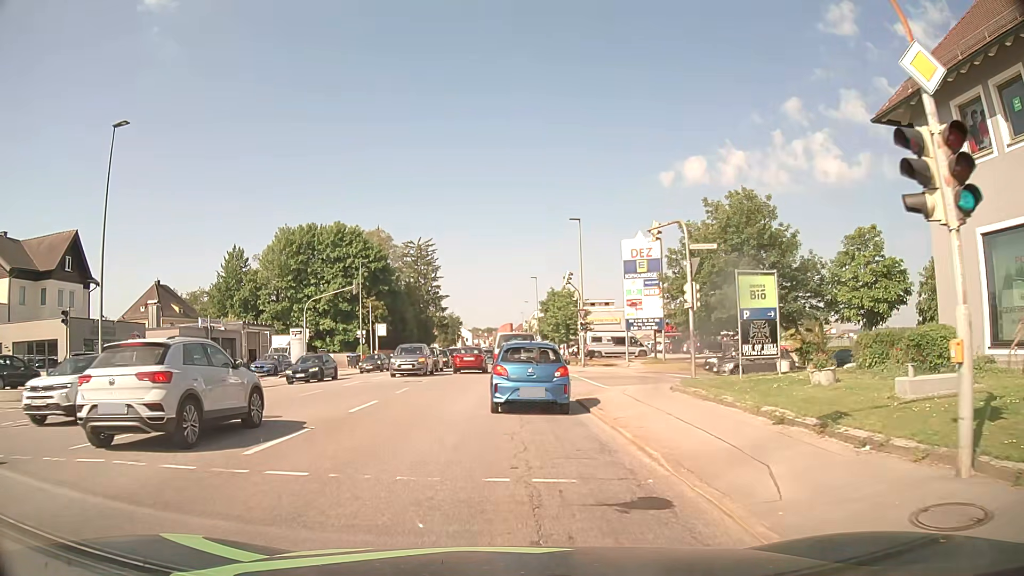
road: tertiary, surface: asphalt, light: Day
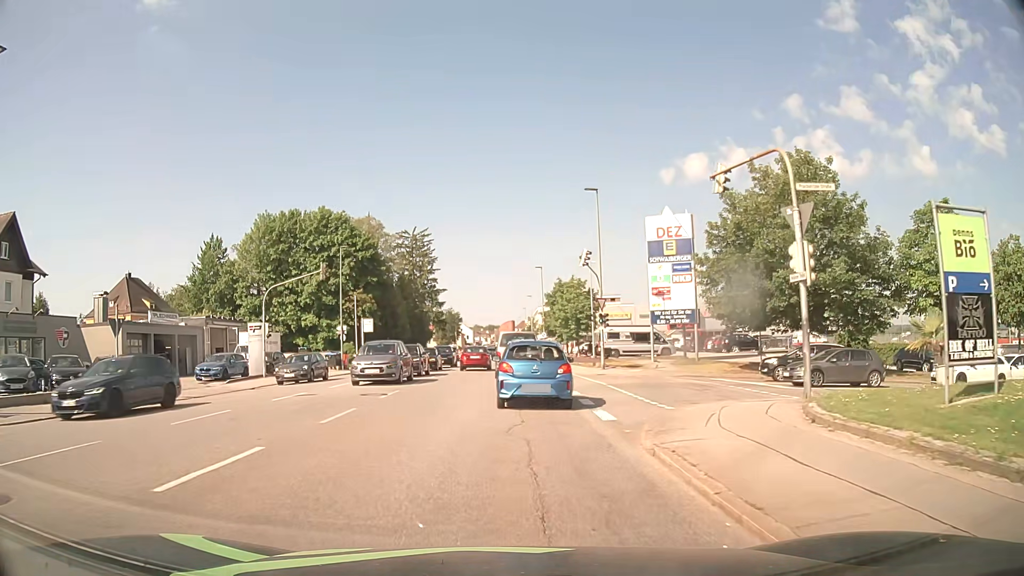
(-0.1, +8.6) m; -1°
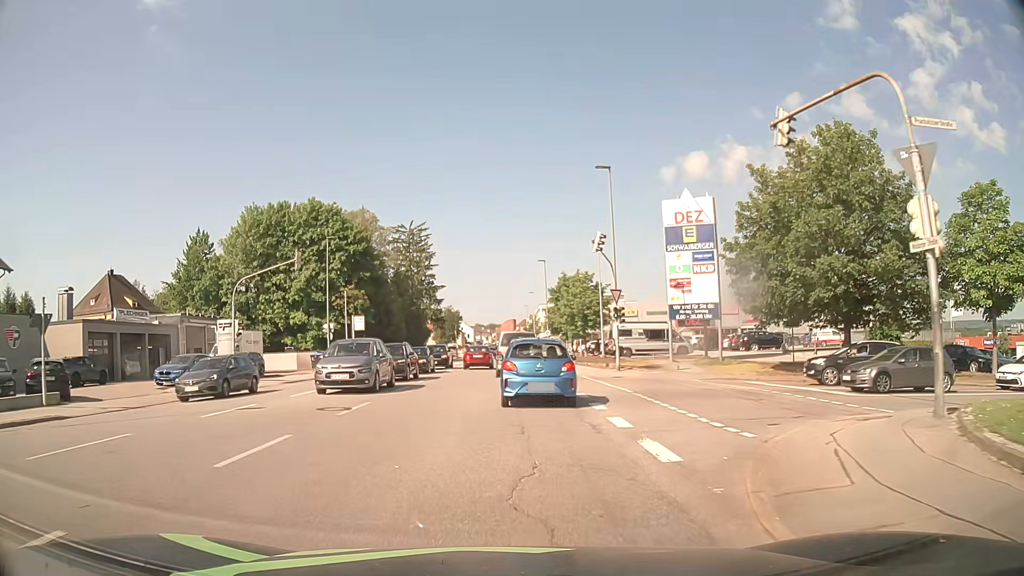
(0.0, +4.7) m; 0°
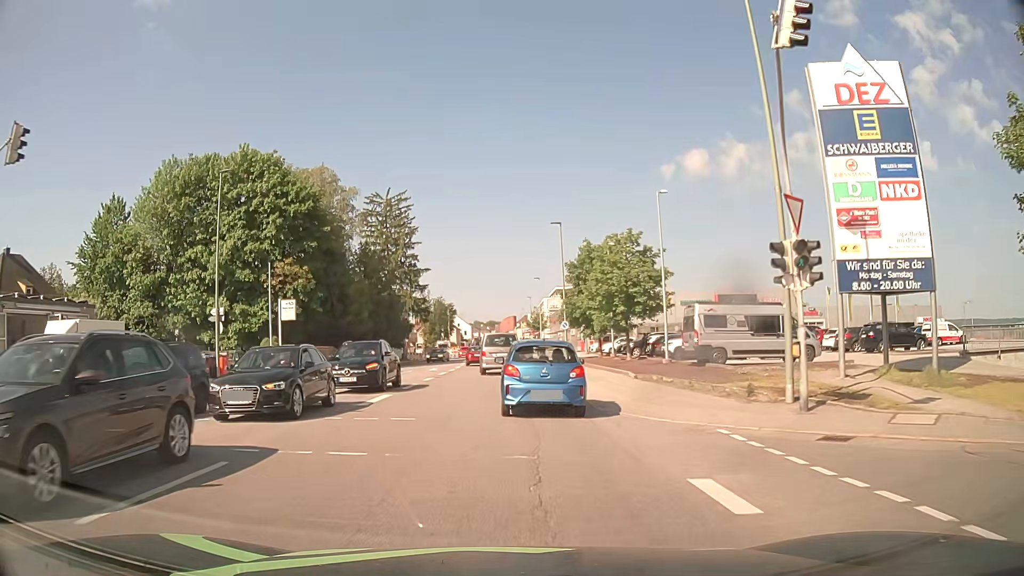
(0.0, +21.0) m; 0°
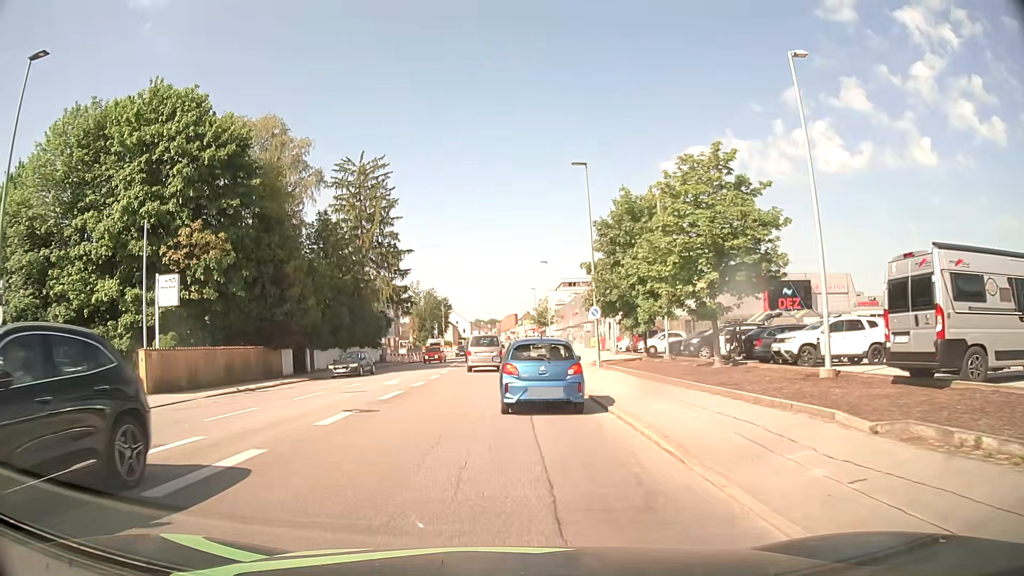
(0.0, +16.1) m; 0°
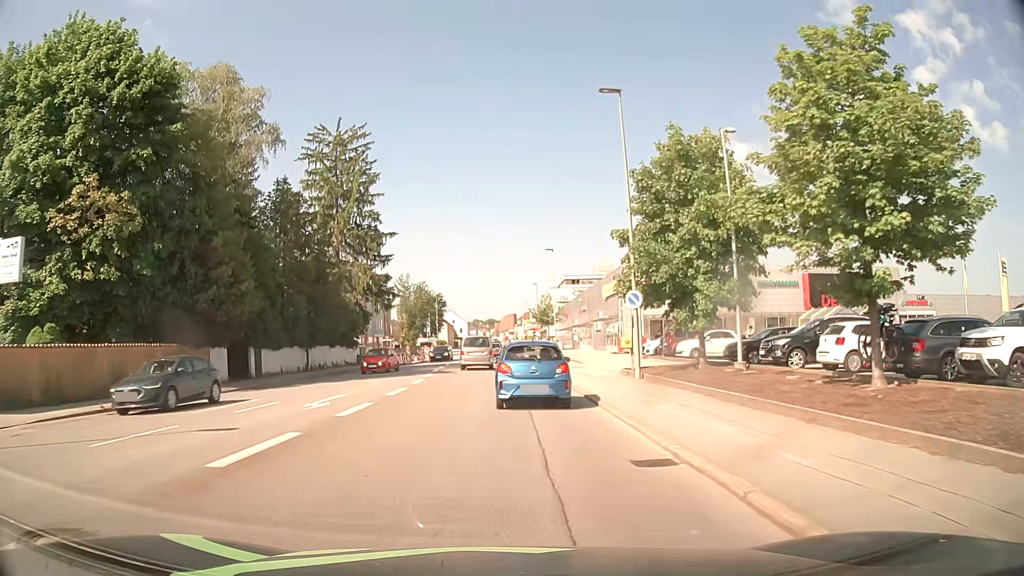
(0.0, +10.4) m; 0°
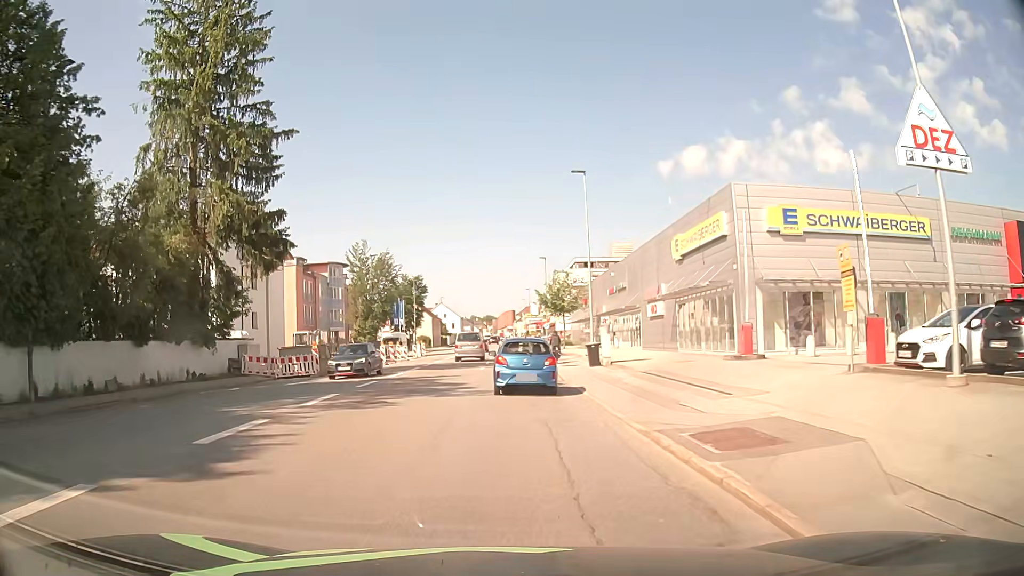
(+0.1, +29.0) m; +1°
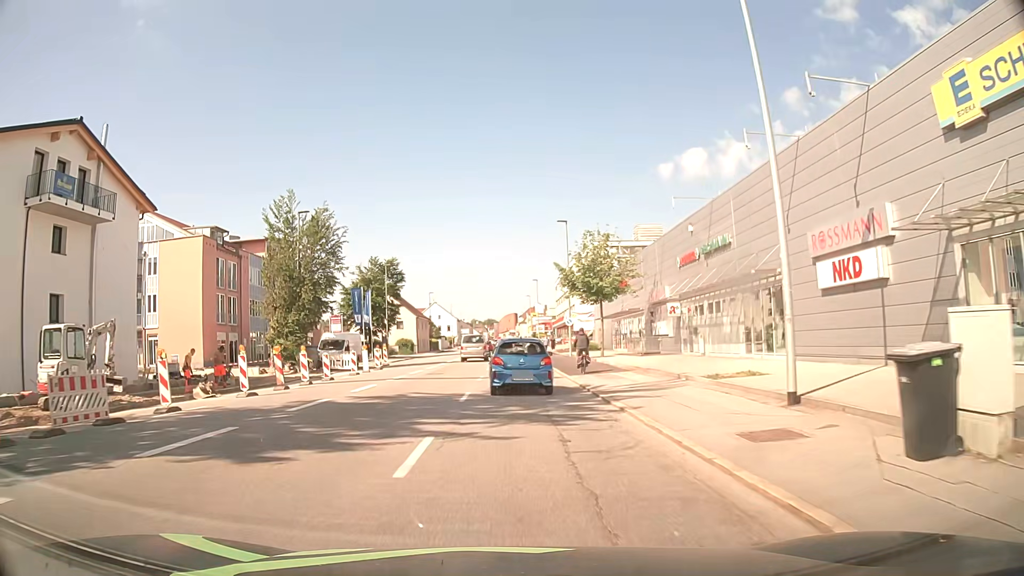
(-0.2, +25.2) m; -1°
(0, +10) (0, +20) (-1, +30) (-1, +40) (-1, +50) (-2, +60) (-2, +70) (-2, +80) (-2, +90) (-2, +100) m
